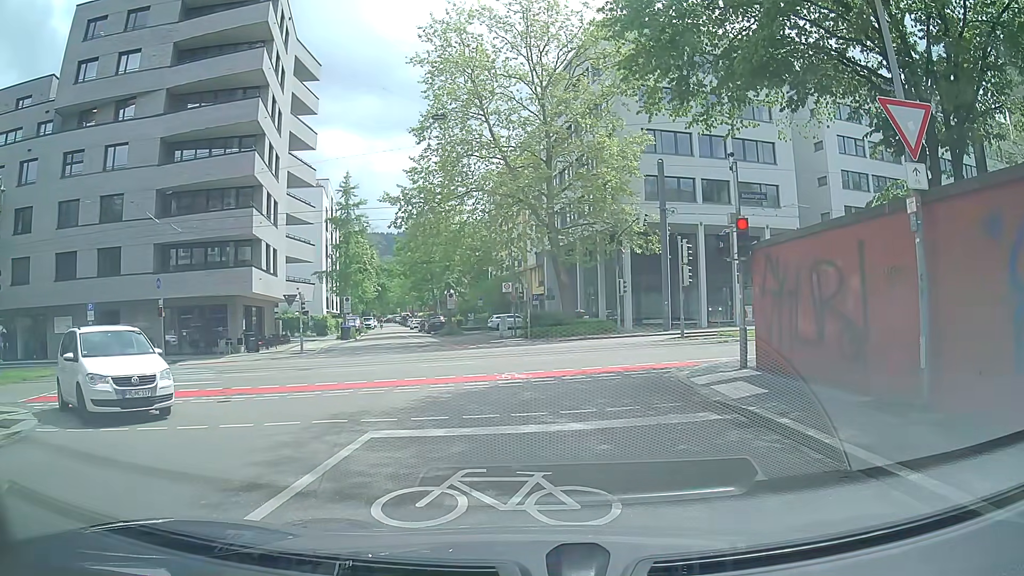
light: Day
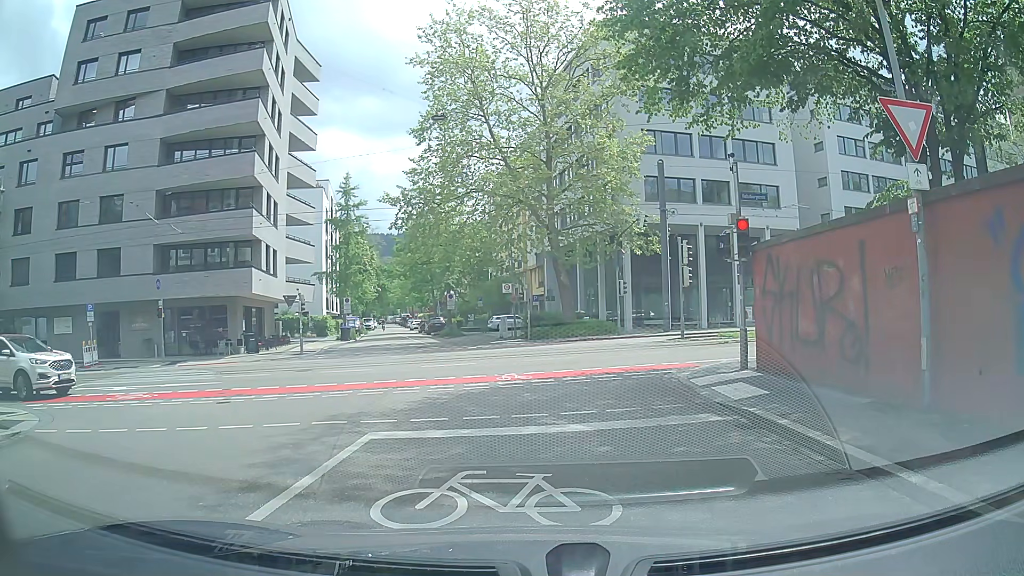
(0.0, +0.1) m; 0°
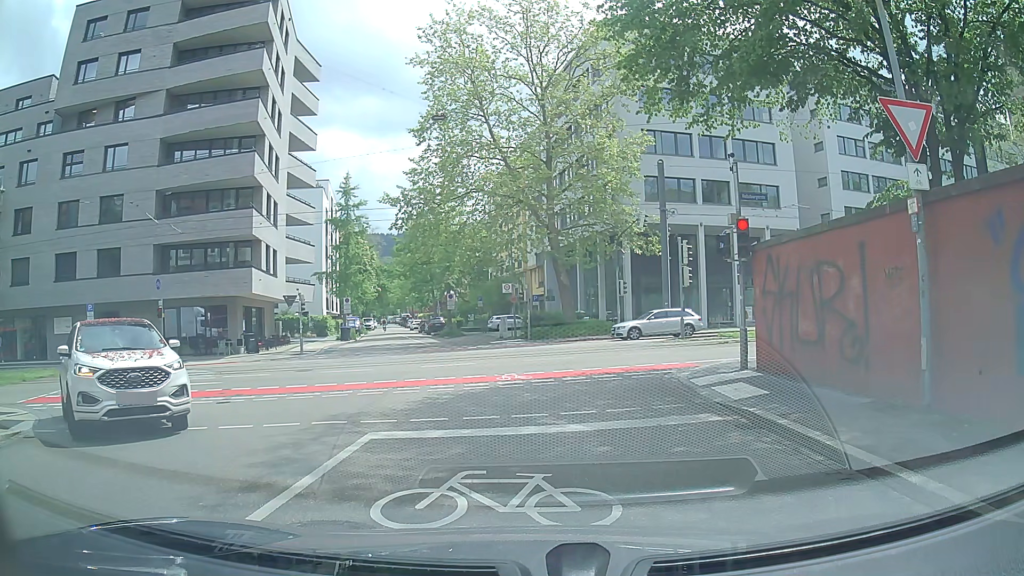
(0.0, 0.0) m; 0°
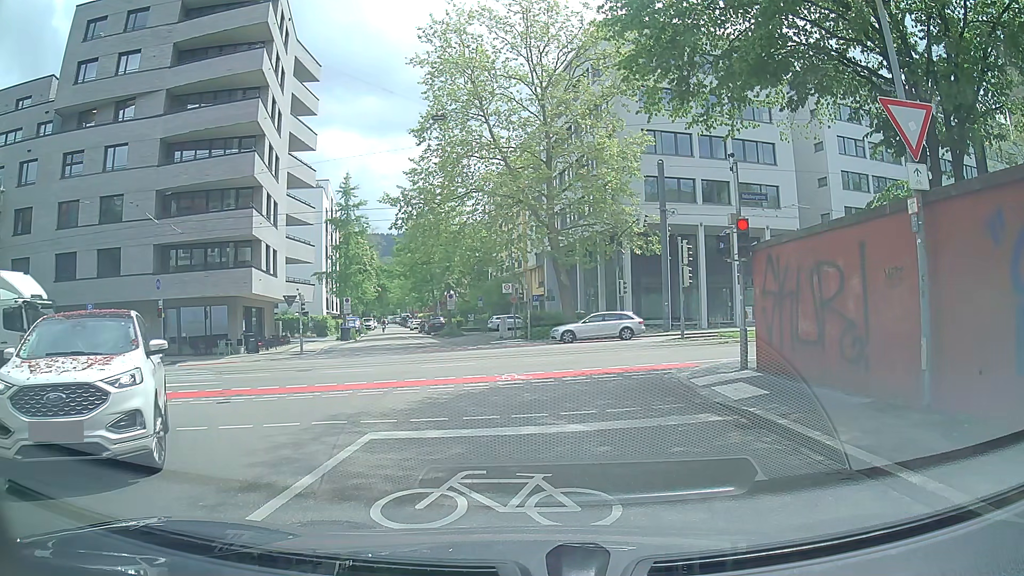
(0.0, 0.0) m; 0°
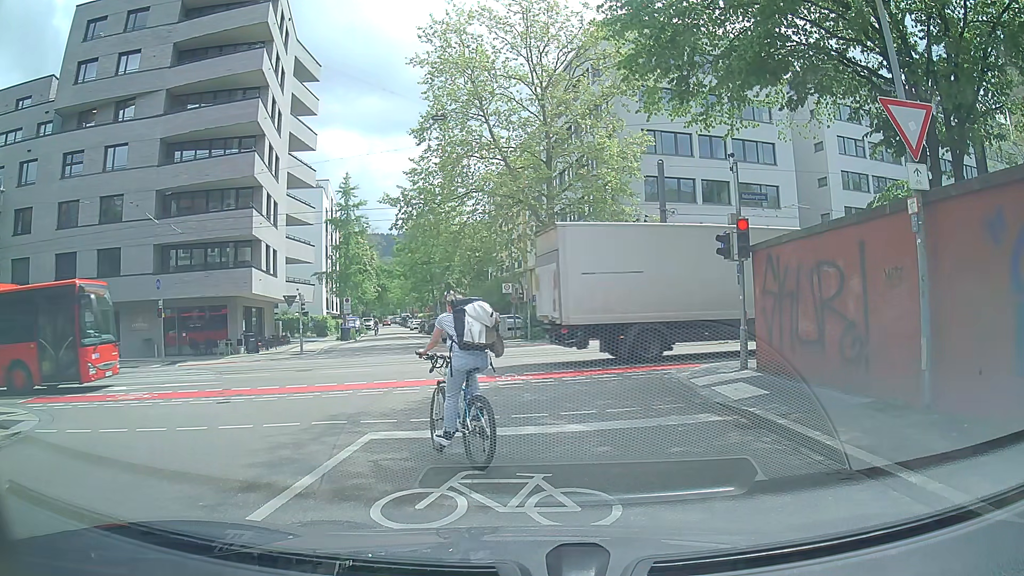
(0.0, 0.0) m; 0°
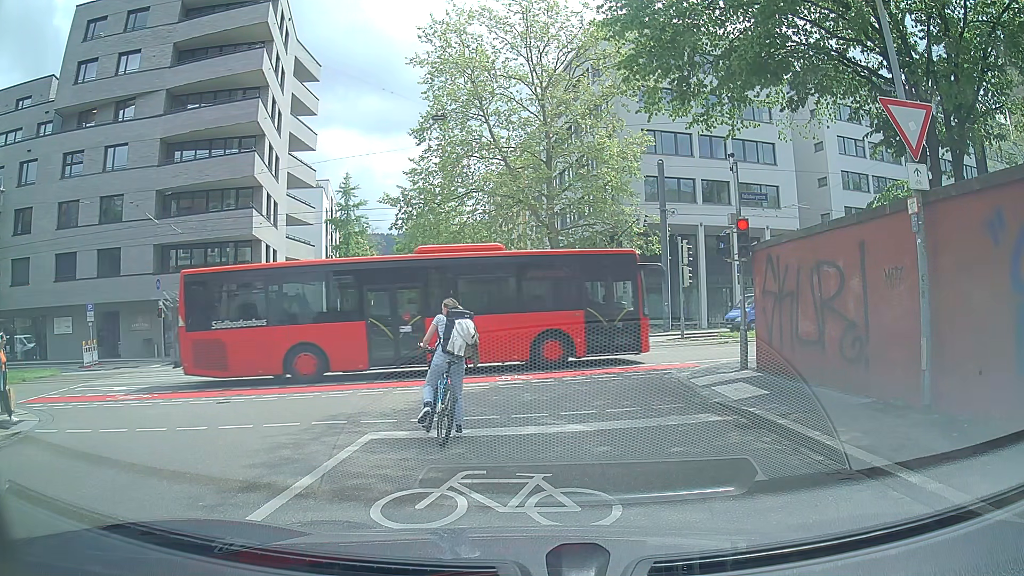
(0.0, 0.0) m; 0°
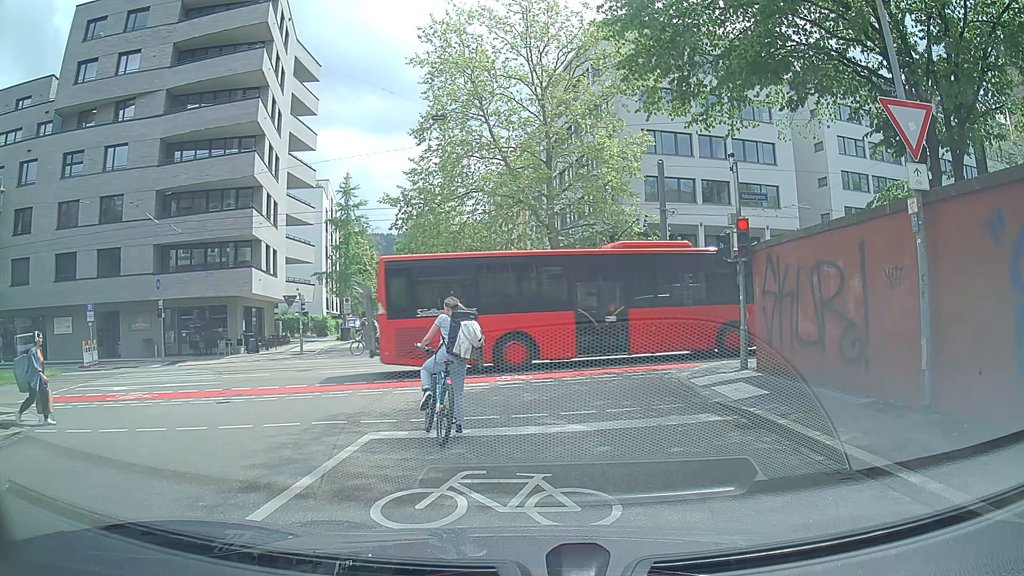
(0.0, 0.0) m; 0°
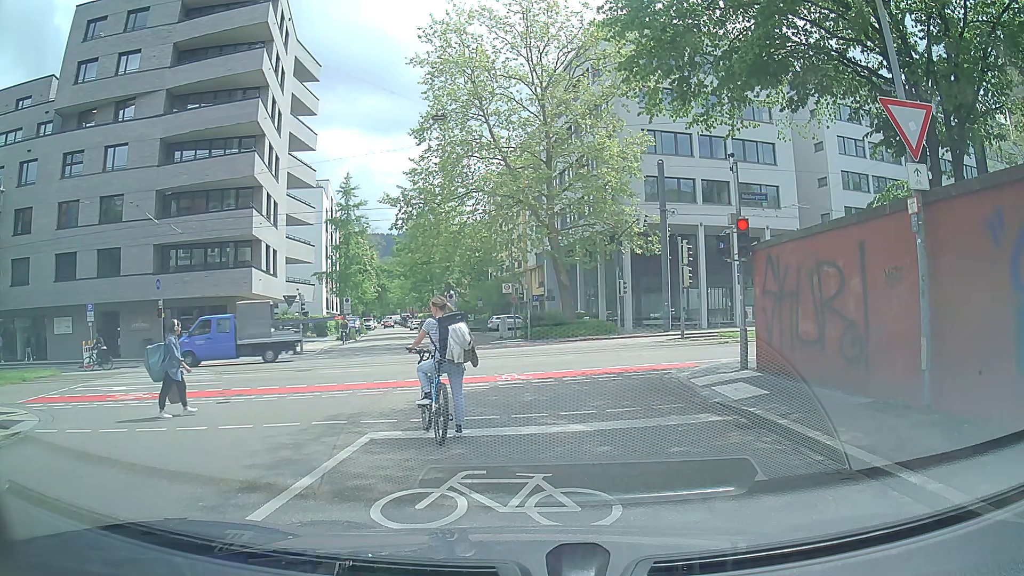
(0.0, 0.0) m; 0°
